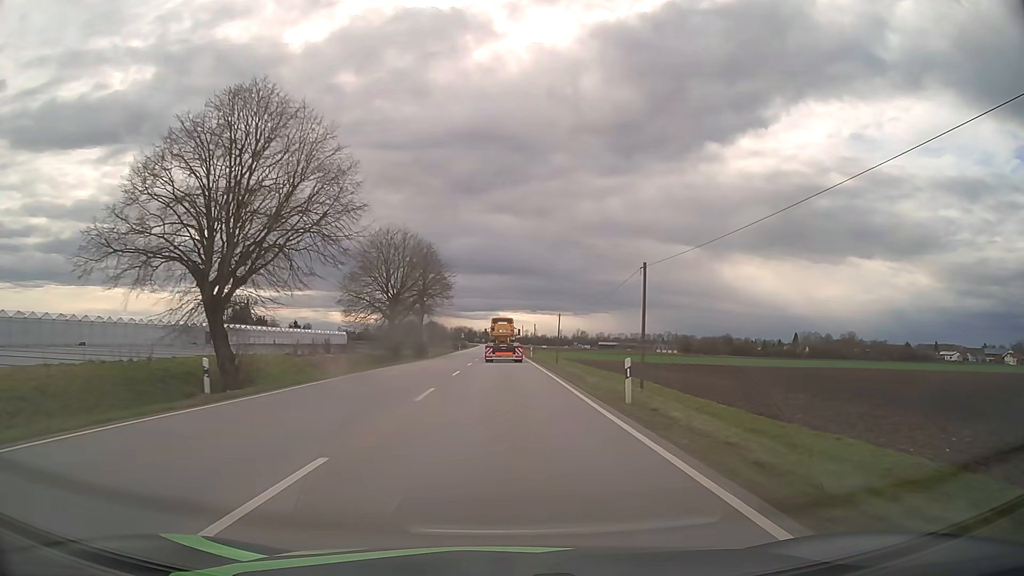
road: primary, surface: asphalt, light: Day
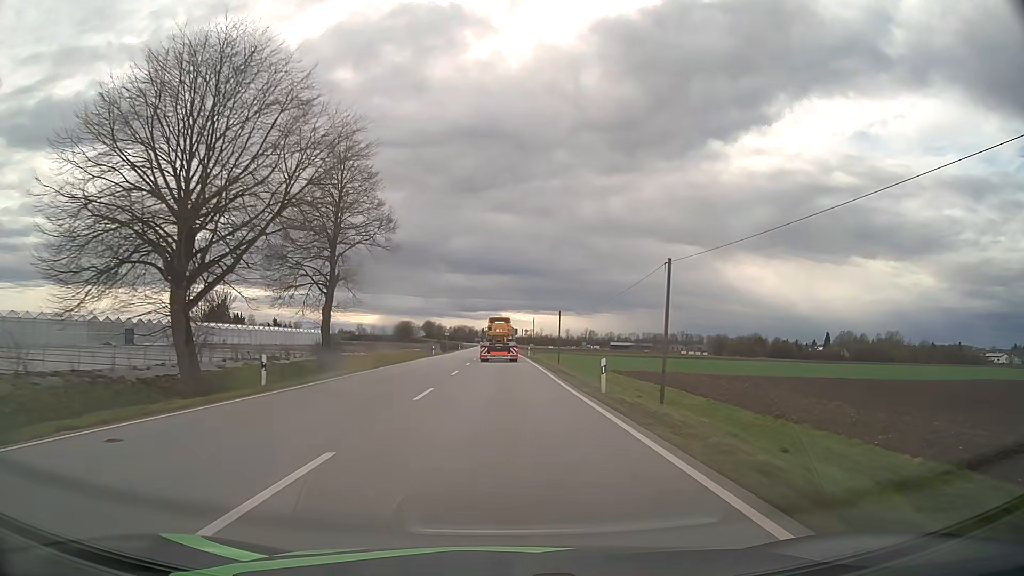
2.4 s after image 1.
(-0.1, +47.7) m; 0°
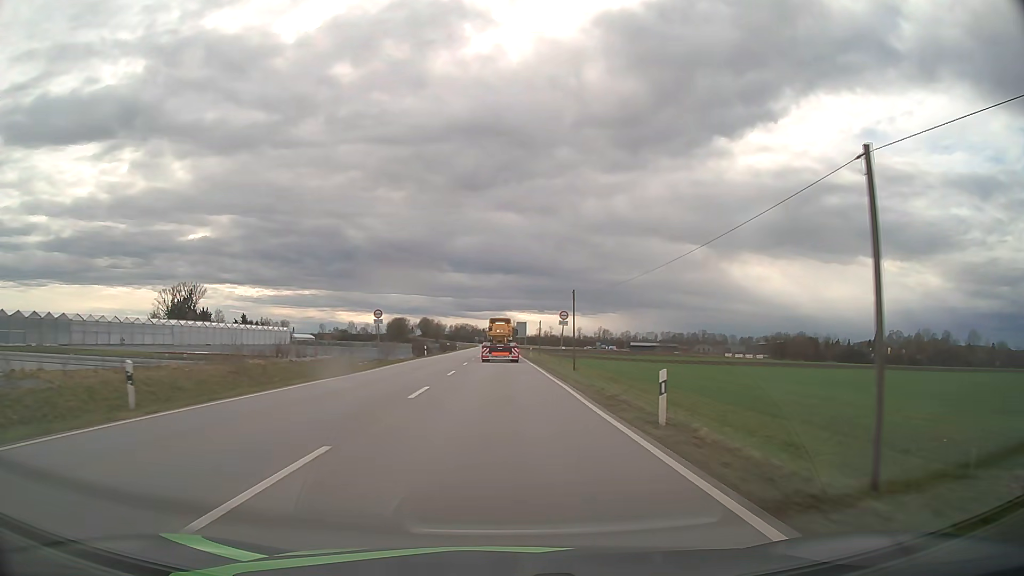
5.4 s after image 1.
(-0.2, +59.5) m; -1°
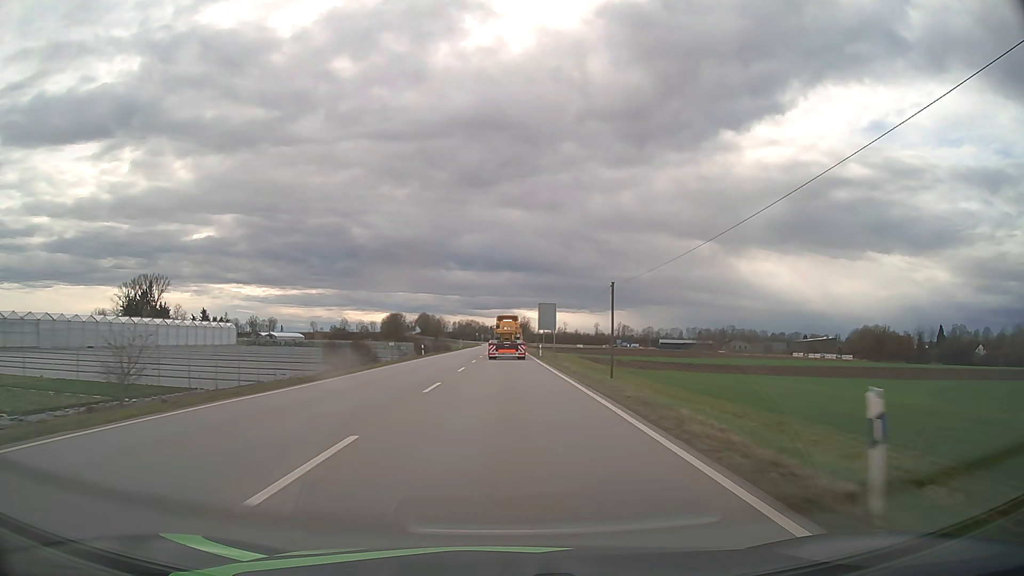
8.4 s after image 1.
(-0.4, +59.5) m; -1°
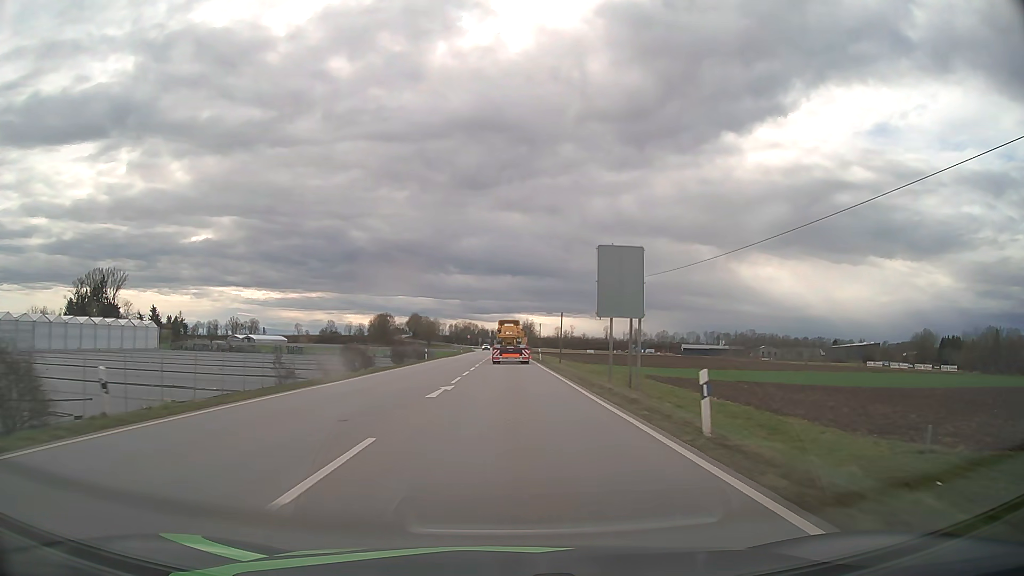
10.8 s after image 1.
(0.0, +47.7) m; 0°
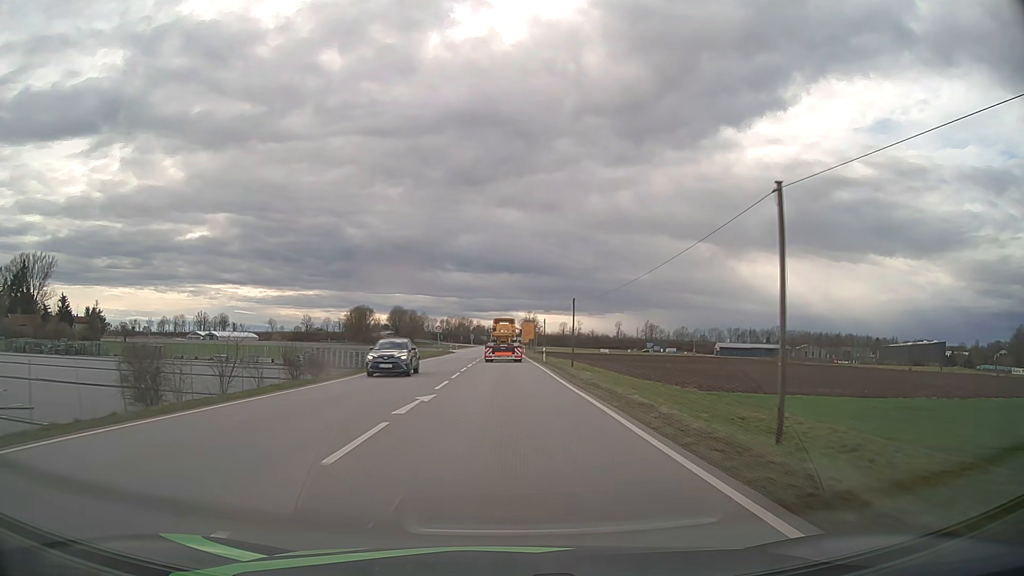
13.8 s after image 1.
(+0.3, +59.8) m; 0°
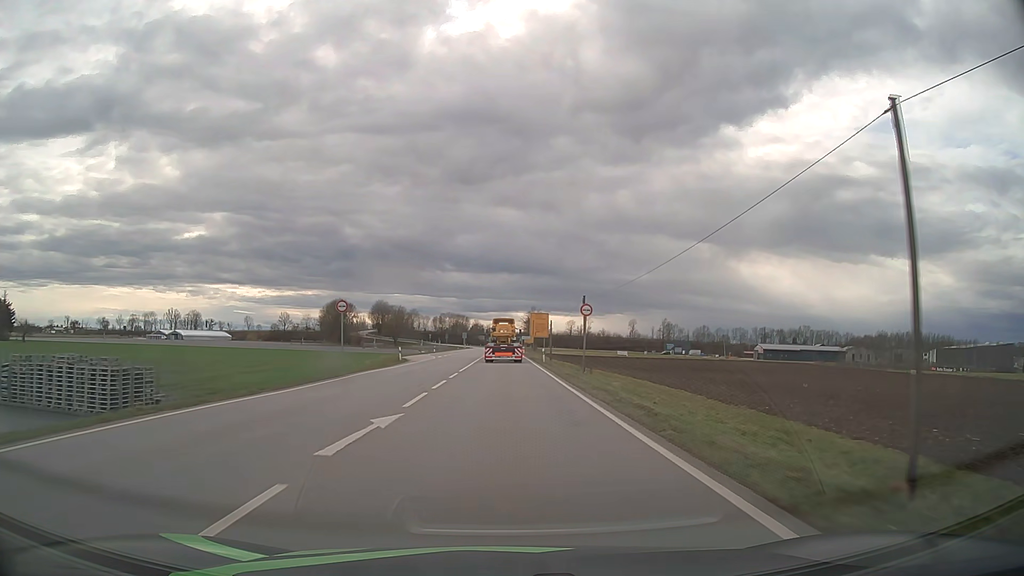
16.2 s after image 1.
(0.0, +47.9) m; 0°
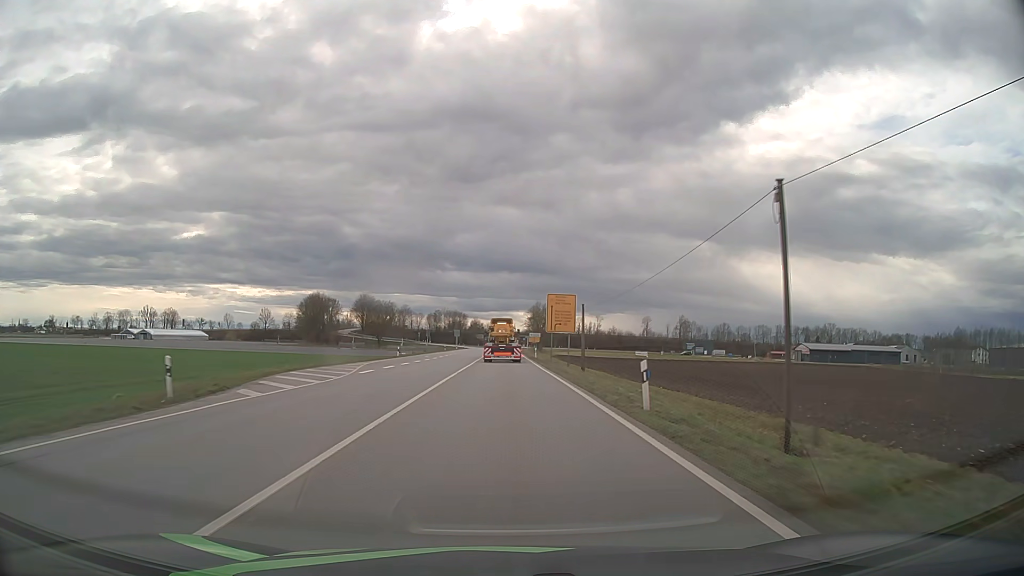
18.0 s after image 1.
(0.0, +35.9) m; 0°
(0, +10) (0, +20) (0, +30) (0, +40) (0, +50) (0, +60) (0, +70) (0, +80) (0, +90) (0, +100) m
